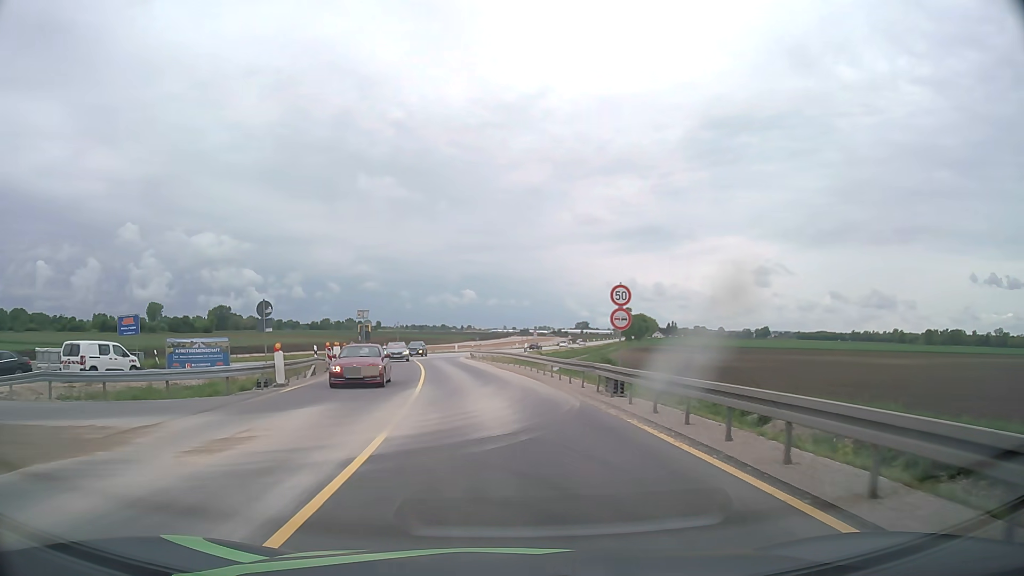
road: unclassified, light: Day
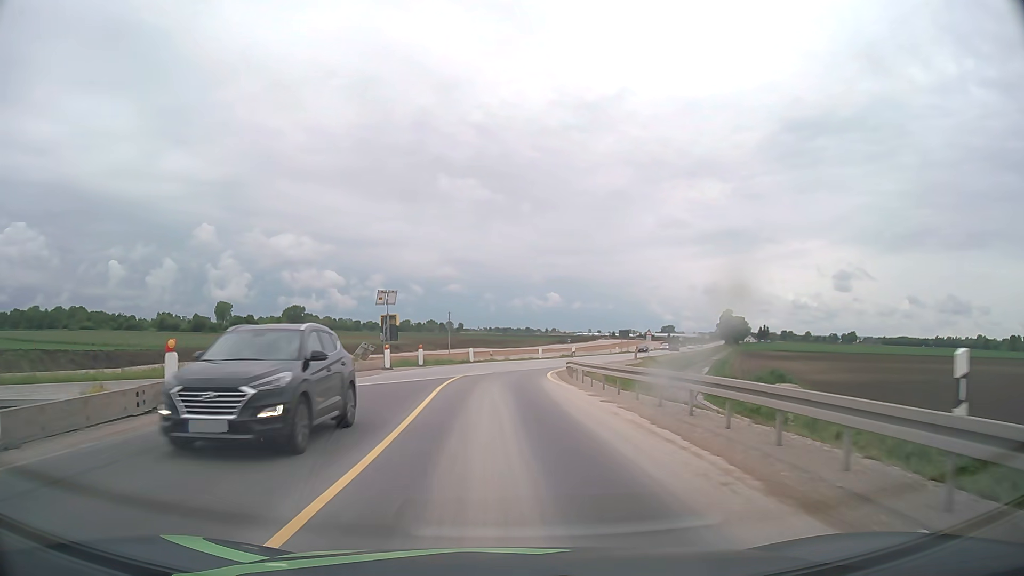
(-2.0, +30.3) m; -7°
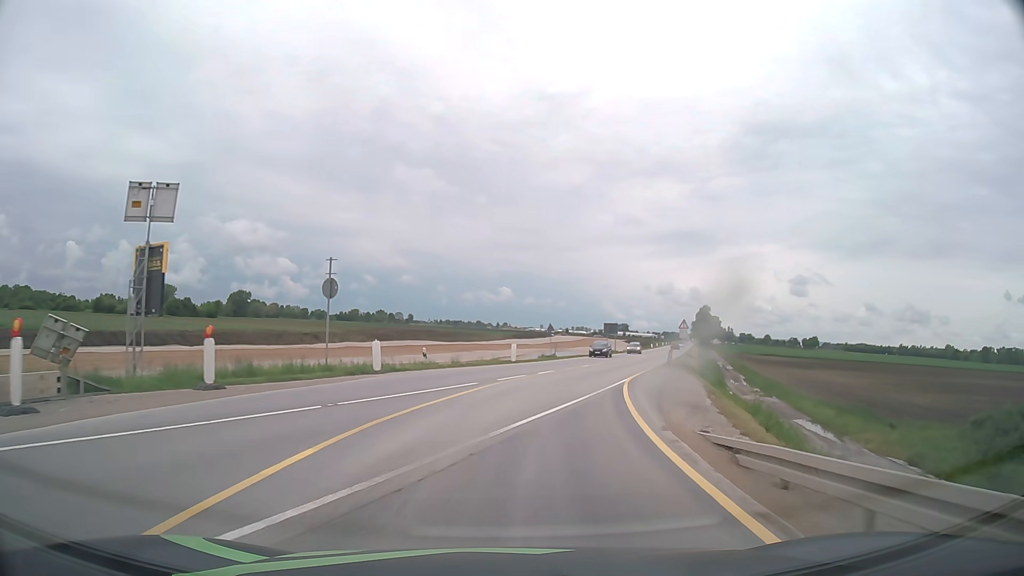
(0.0, +30.5) m; +4°
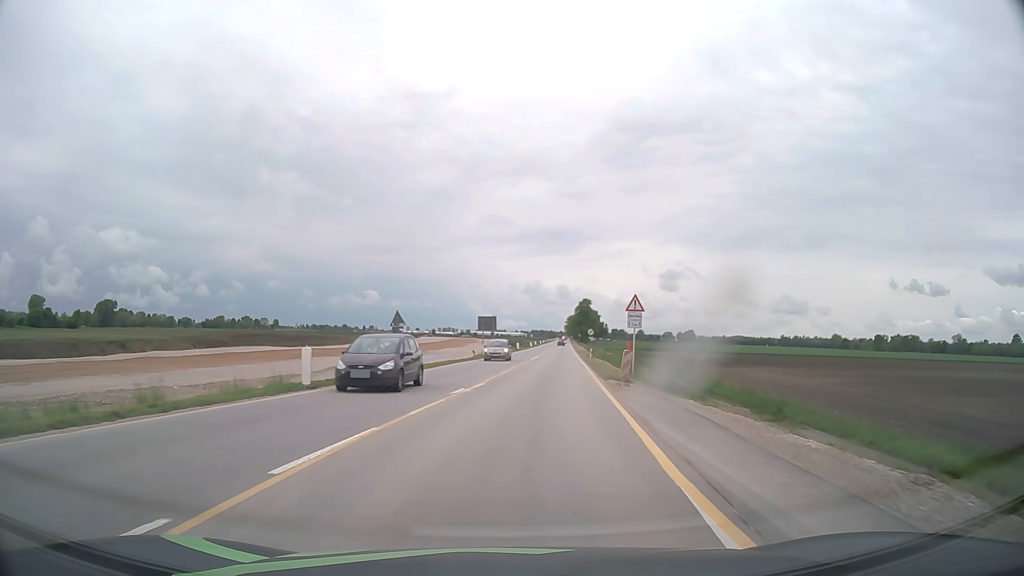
(+2.3, +22.7) m; +12°
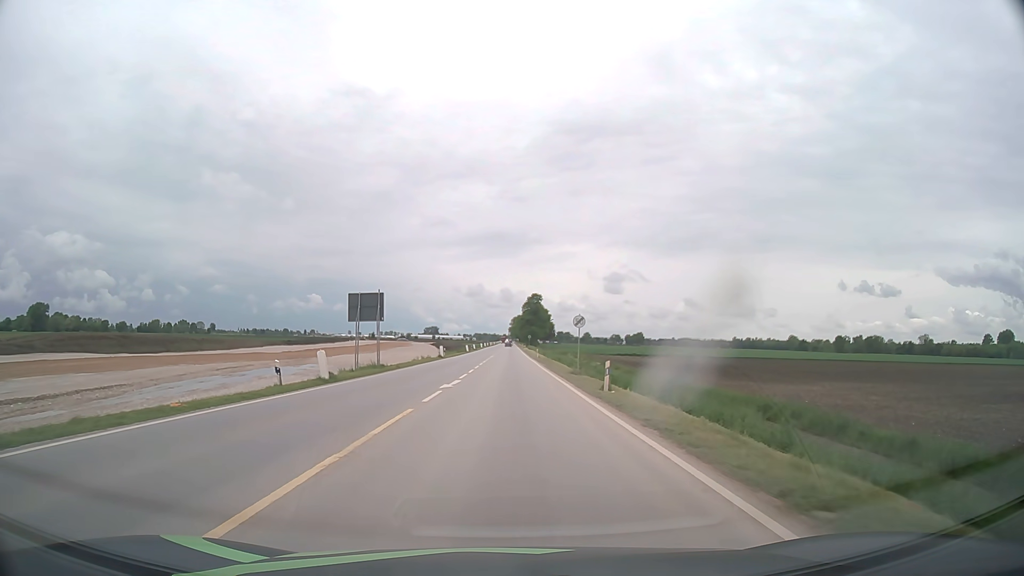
(+2.4, +38.1) m; +5°
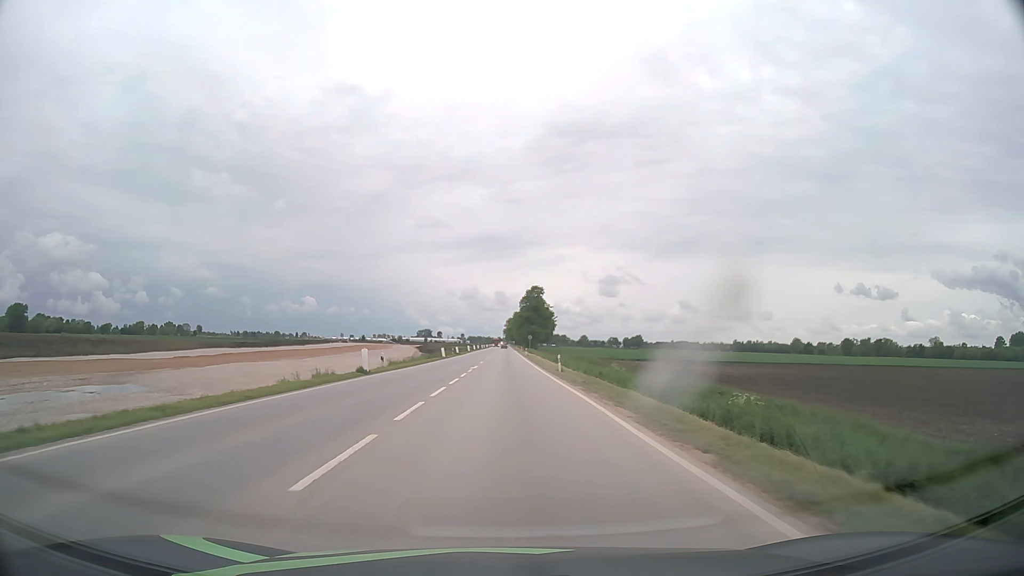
(+0.1, +34.5) m; 0°
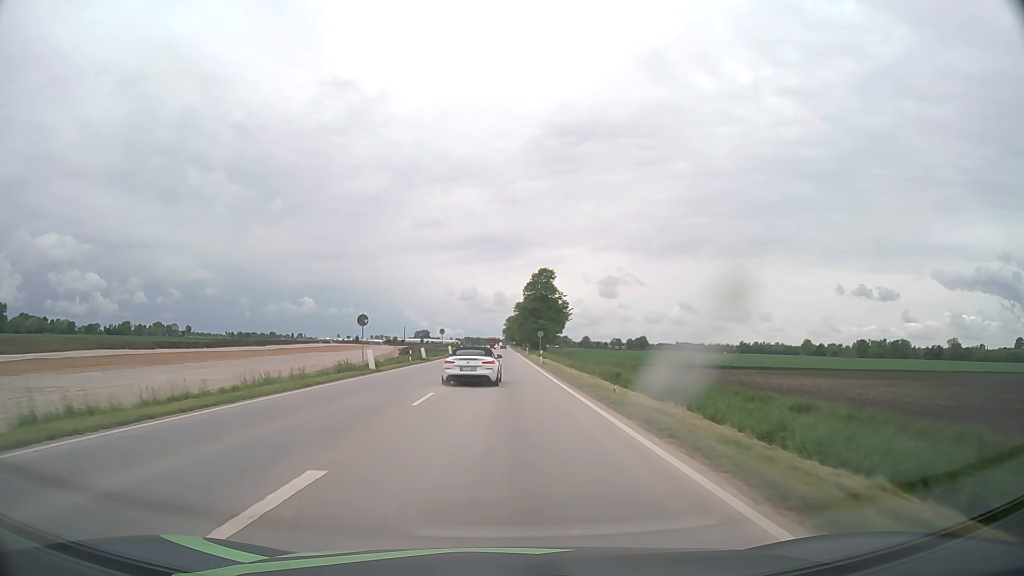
(+0.1, +40.0) m; 0°
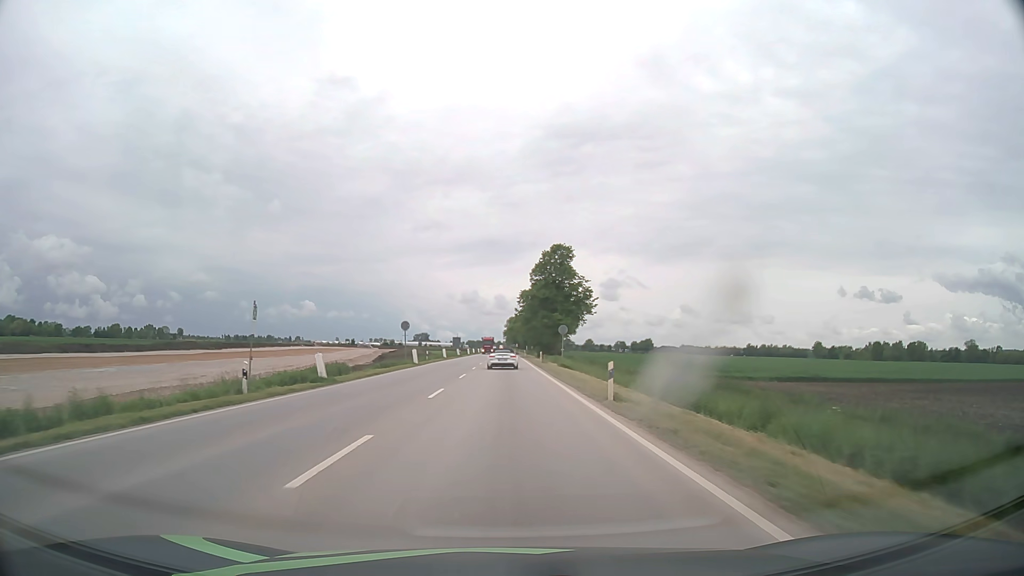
(0.0, +33.2) m; 0°
(0, +10) (0, +20) (0, +30) (0, +40) (0, +50) (0, +60) (0, +70) (0, +80) (0, +90) (0, +100) m
